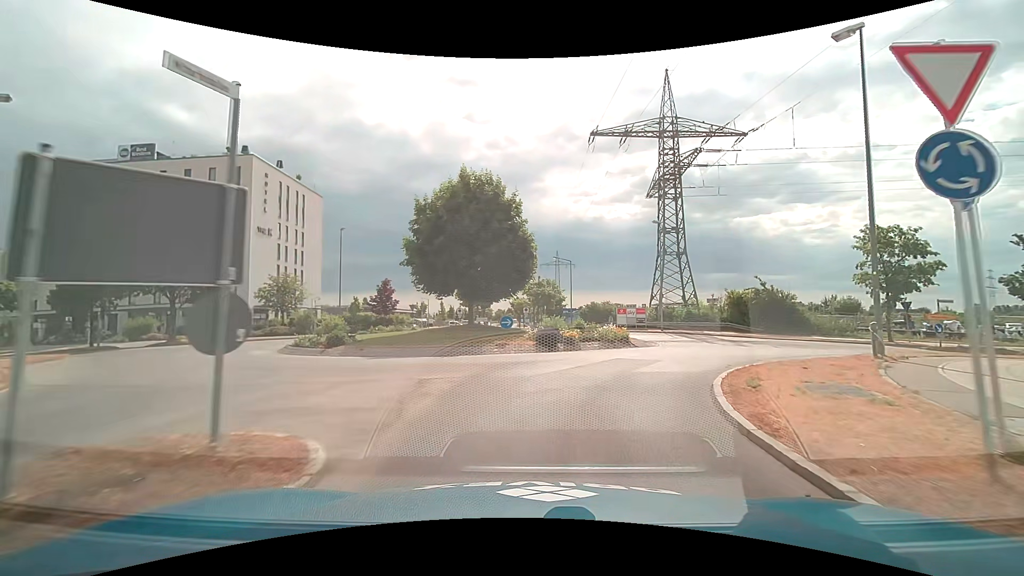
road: tertiary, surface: asphalt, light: Day
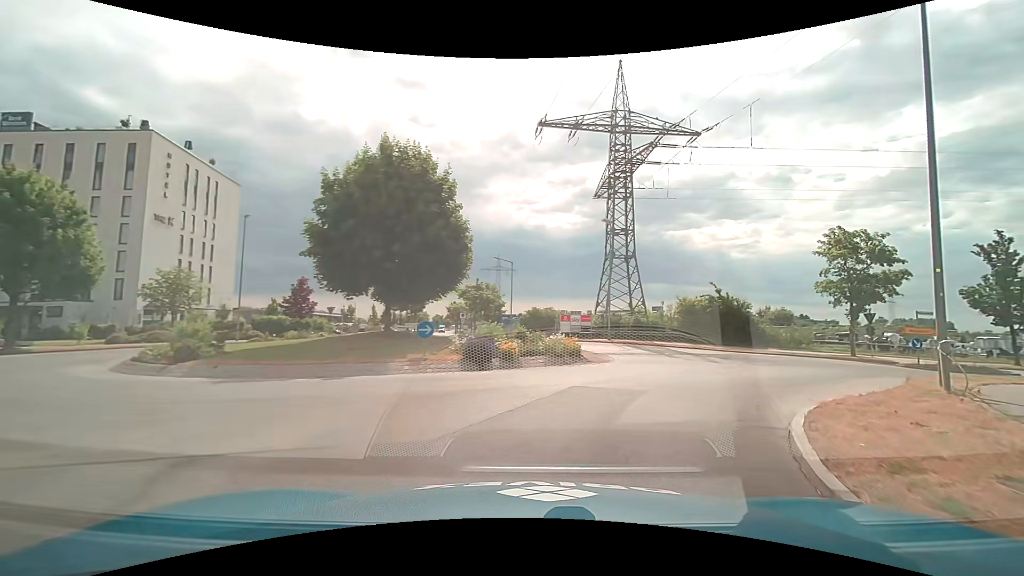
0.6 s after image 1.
(+0.2, +5.3) m; +6°
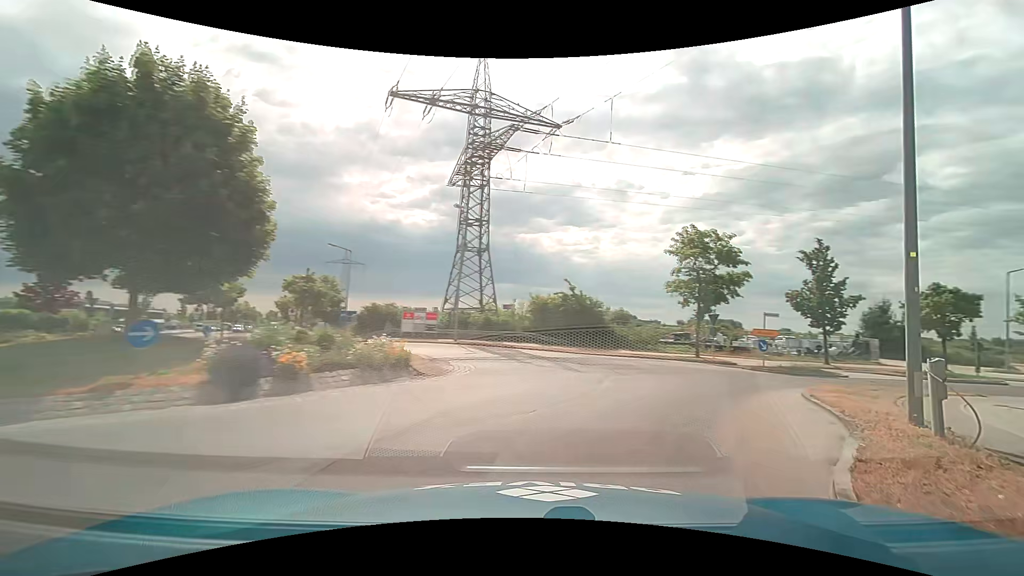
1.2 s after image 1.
(+0.7, +5.2) m; +16°
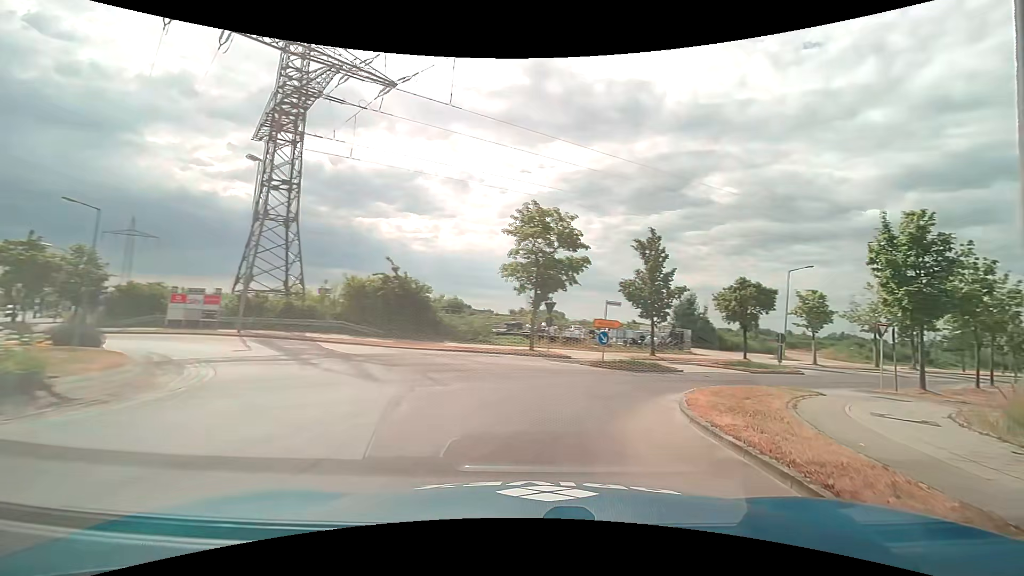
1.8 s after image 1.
(+0.9, +5.2) m; +19°
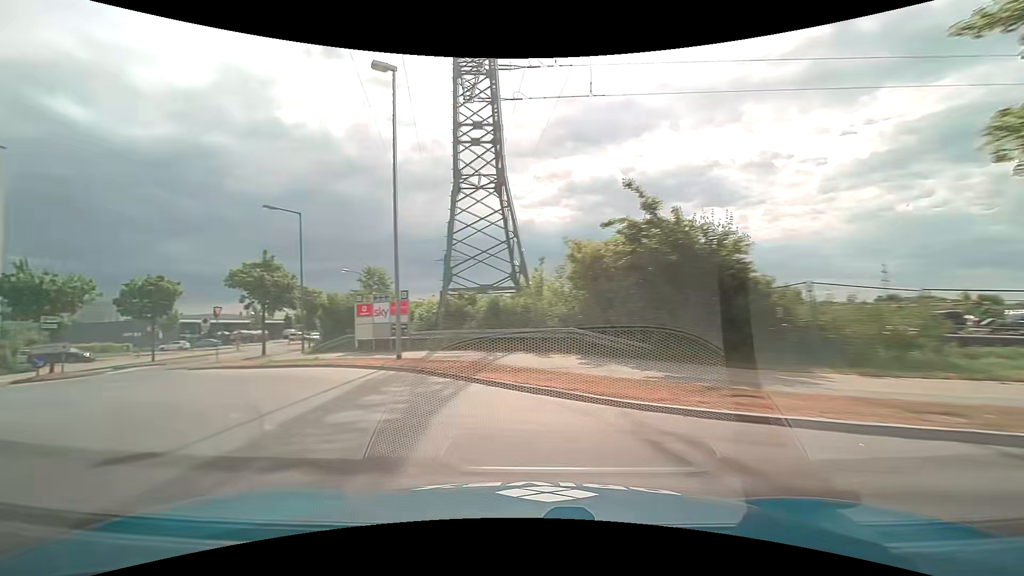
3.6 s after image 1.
(-2.0, +17.2) m; -32°
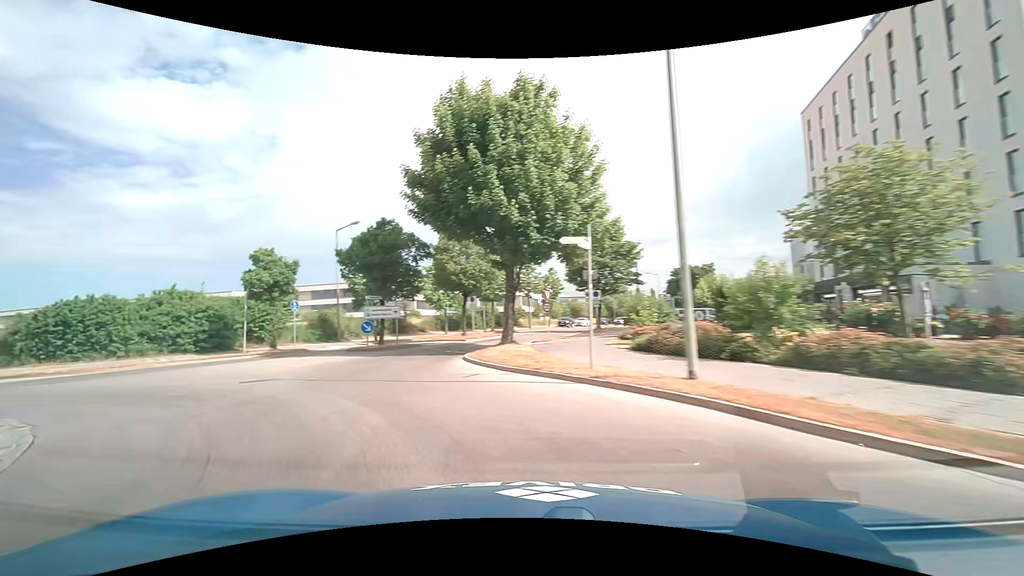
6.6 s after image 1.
(-23.8, +16.2) m; -108°
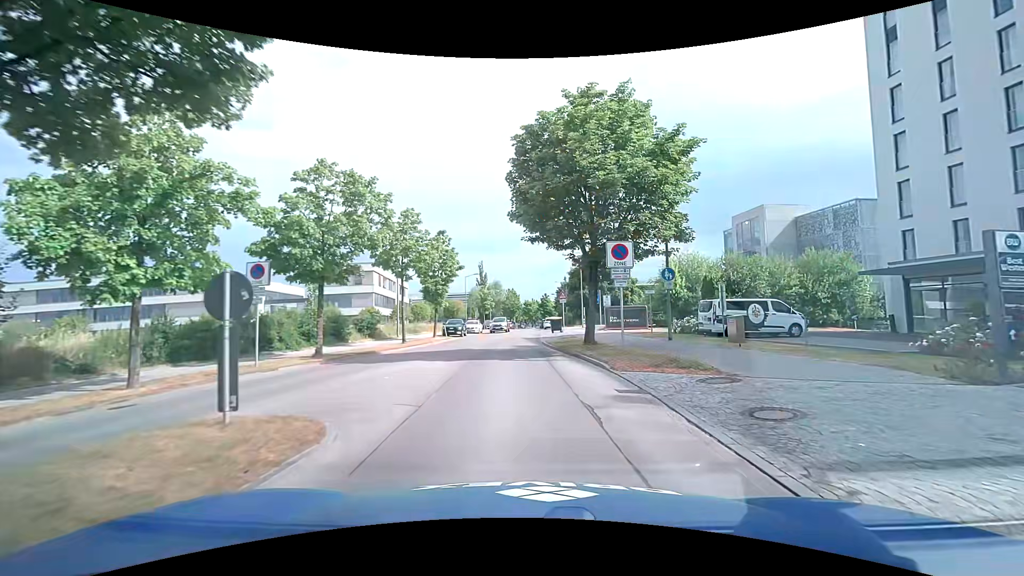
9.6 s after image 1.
(-3.6, +28.5) m; +14°
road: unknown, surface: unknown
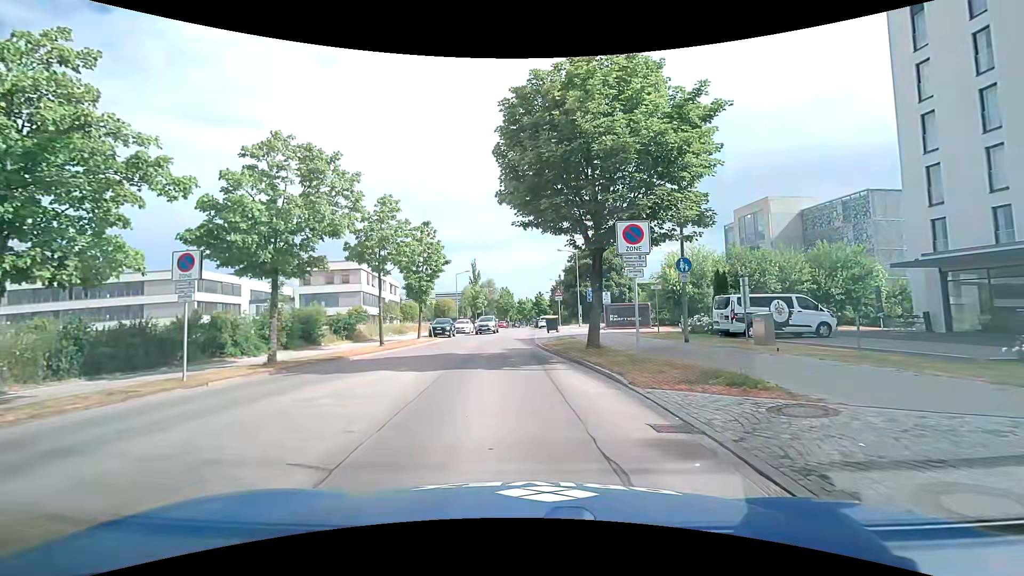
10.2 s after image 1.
(0.0, +3.1) m; +1°
